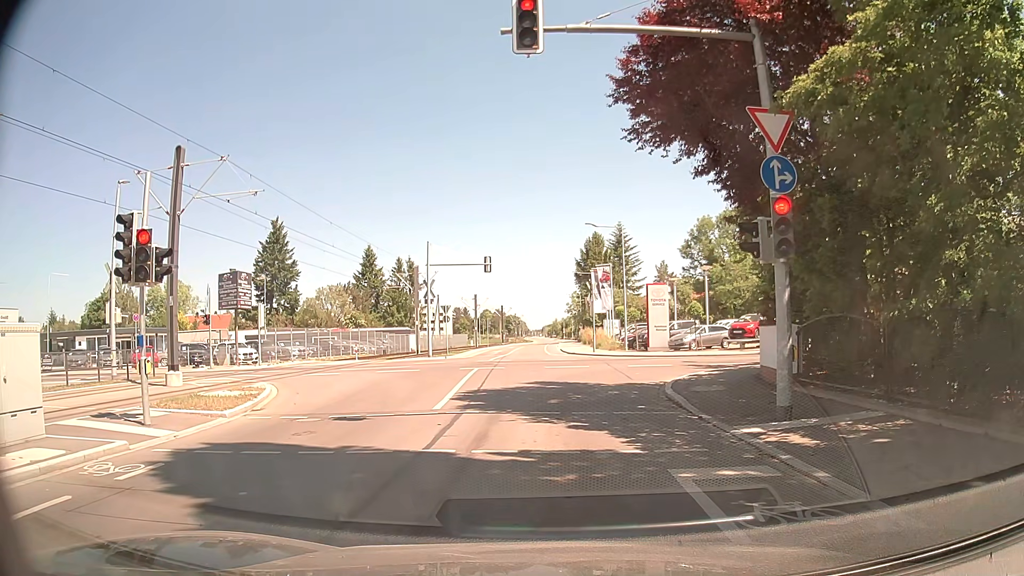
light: Day
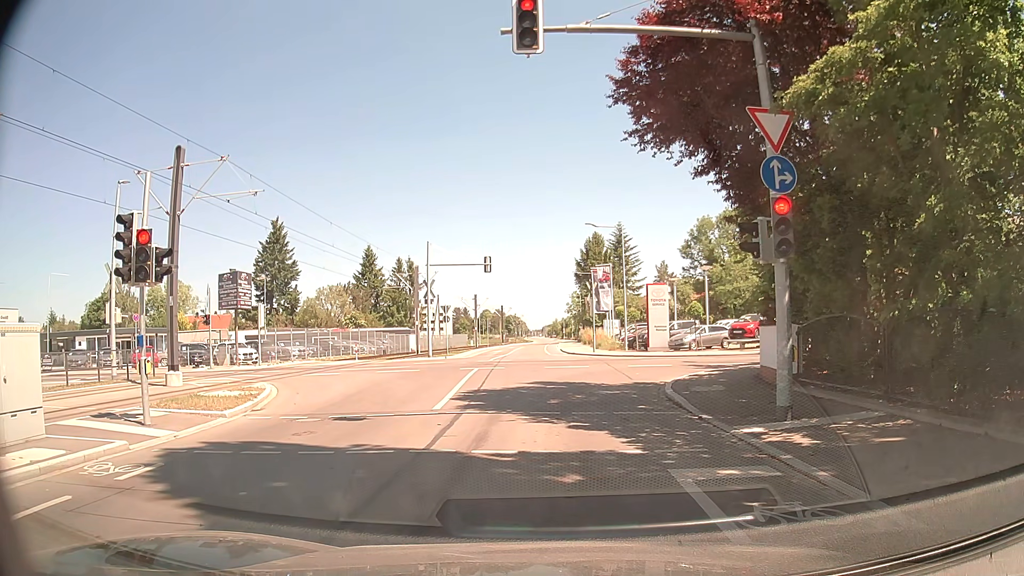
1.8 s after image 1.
(0.0, 0.0) m; 0°
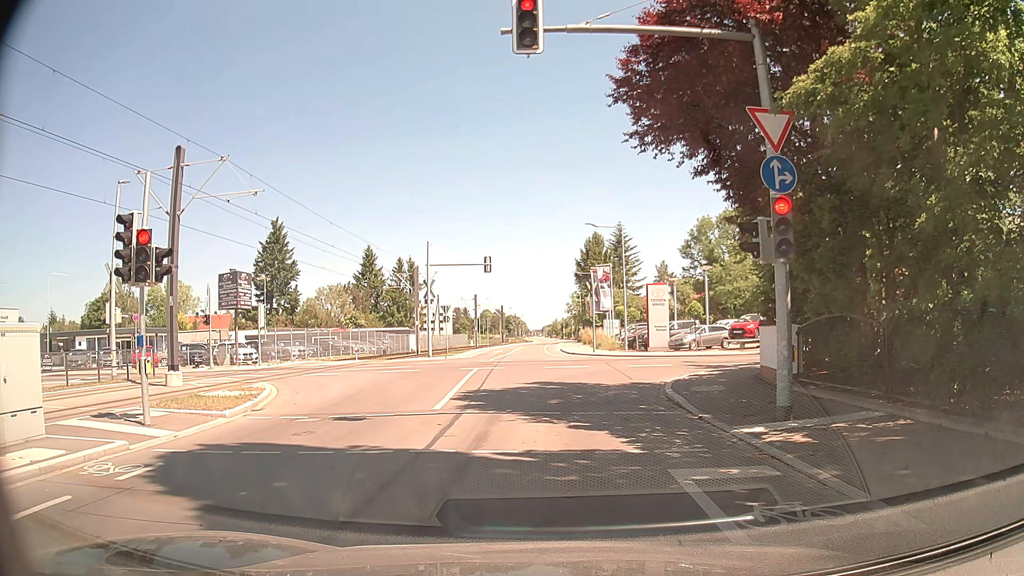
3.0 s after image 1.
(0.0, 0.0) m; 0°
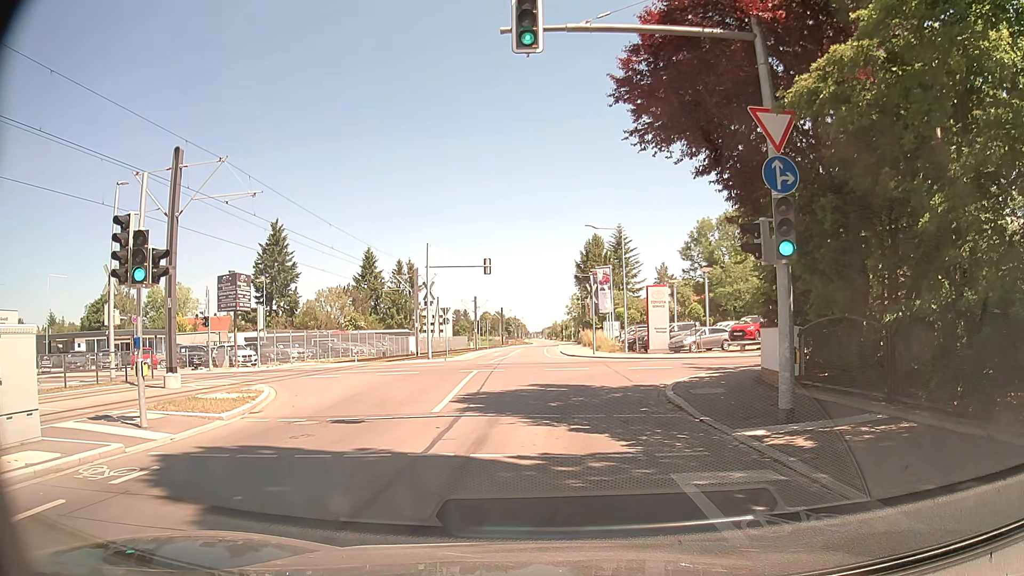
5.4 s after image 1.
(0.0, +0.1) m; 0°
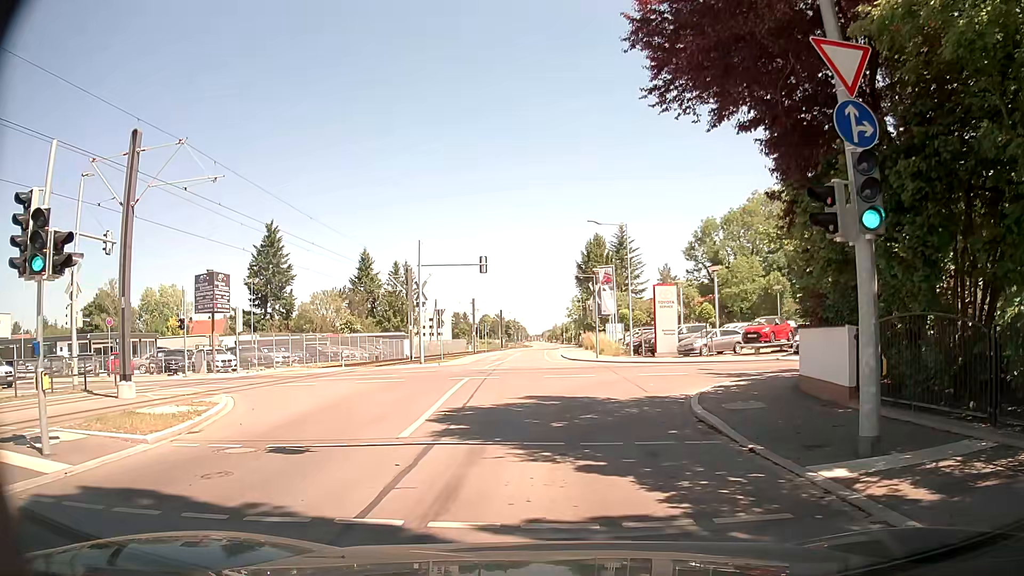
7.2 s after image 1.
(-0.1, +3.0) m; -1°
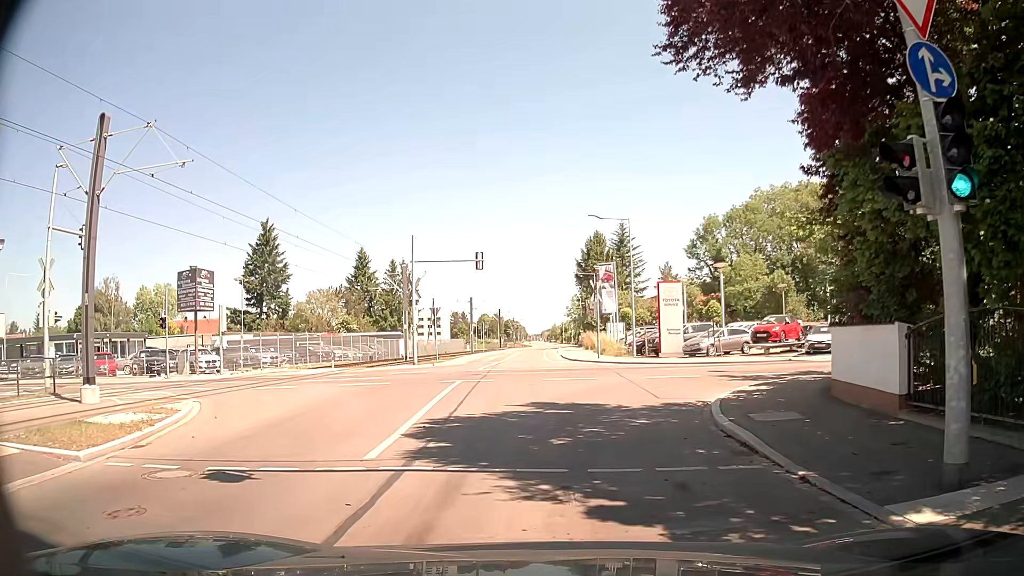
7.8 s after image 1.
(0.0, +1.9) m; 0°
(0, +10) (+3, +19) (+11, +24) (+21, +26) (+31, +27) (+41, +29) (+50, +32) (+60, +35) (+69, +39) (+78, +43) m
